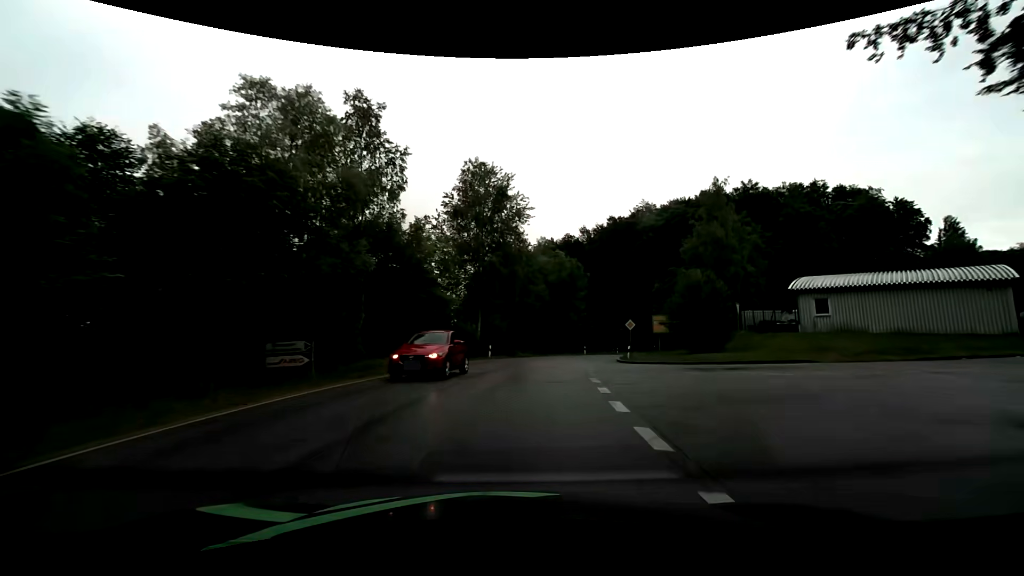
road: tertiary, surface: asphalt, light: Day
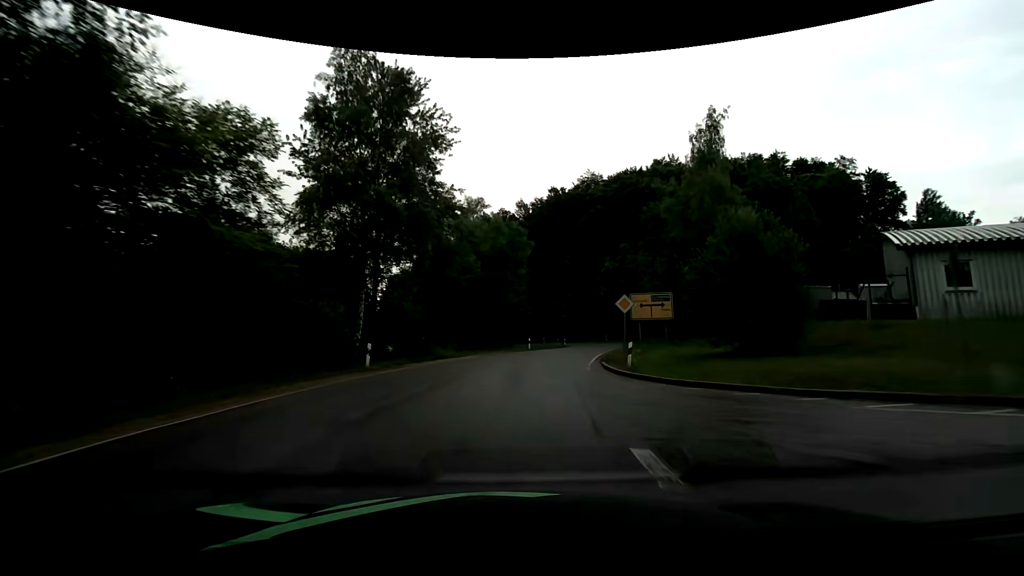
(+1.3, +16.6) m; +8°
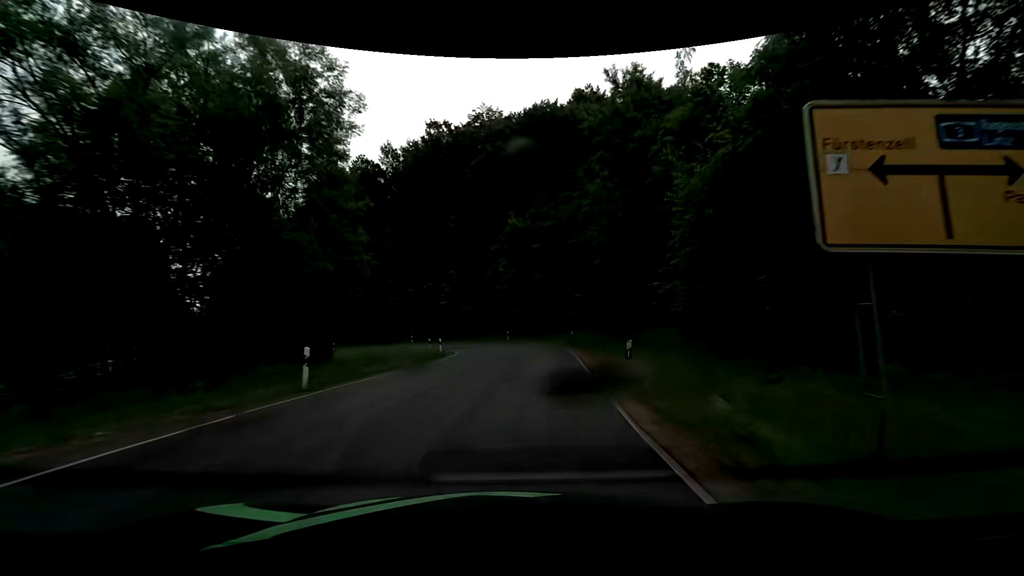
(+3.6, +29.2) m; +13°
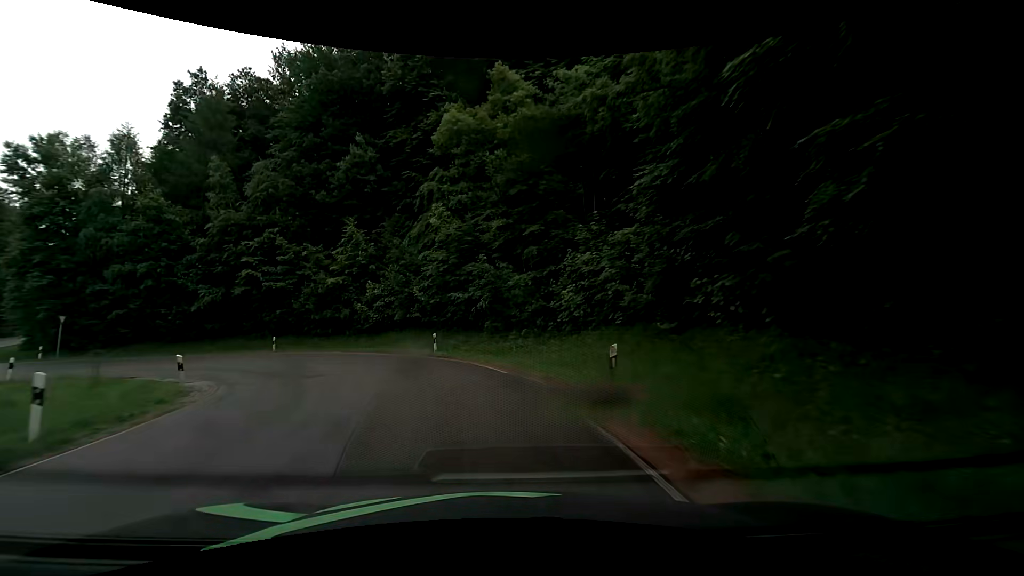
(+1.9, +24.9) m; +5°
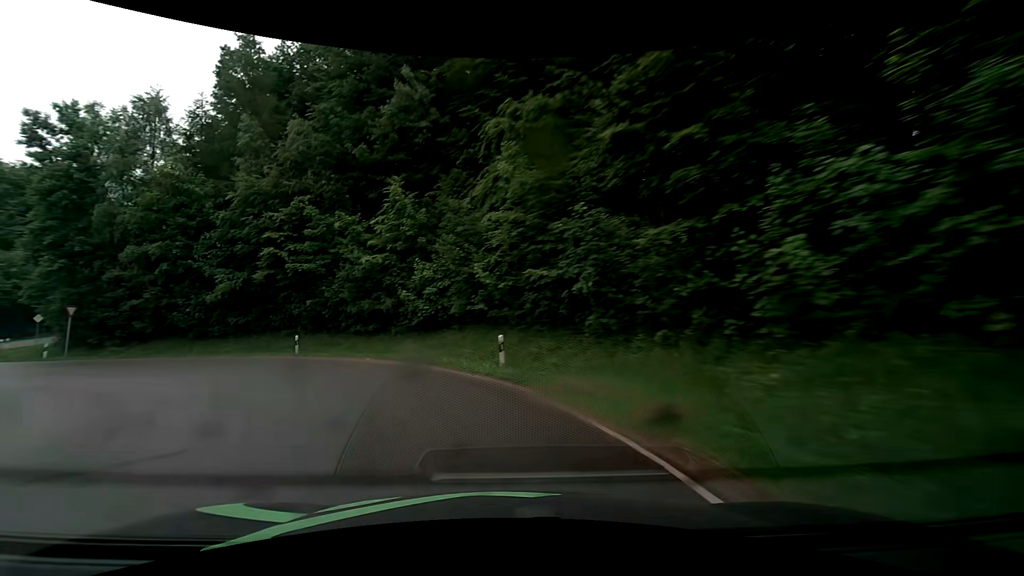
(-0.8, +10.9) m; -10°
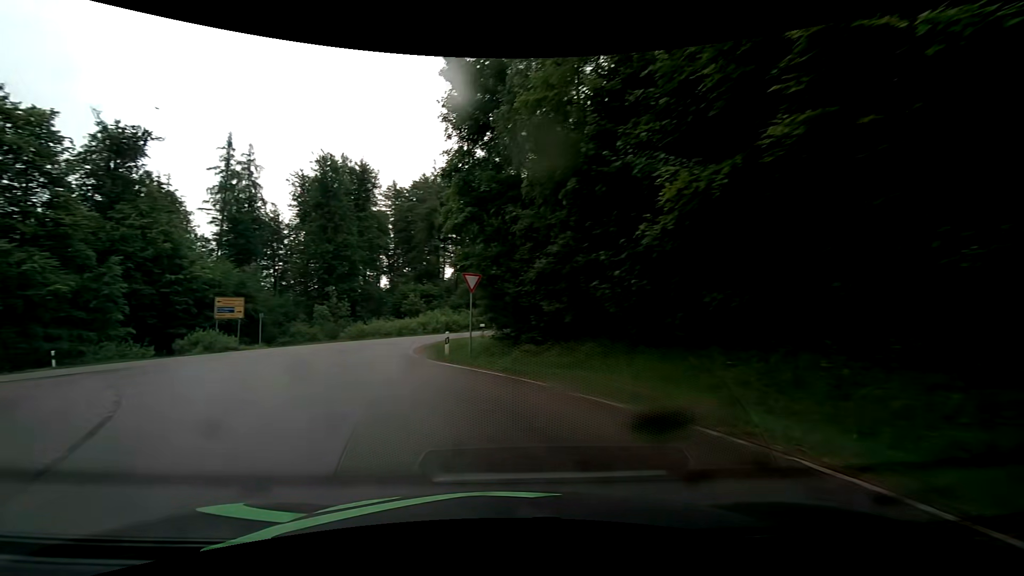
(-9.1, +21.2) m; -52°
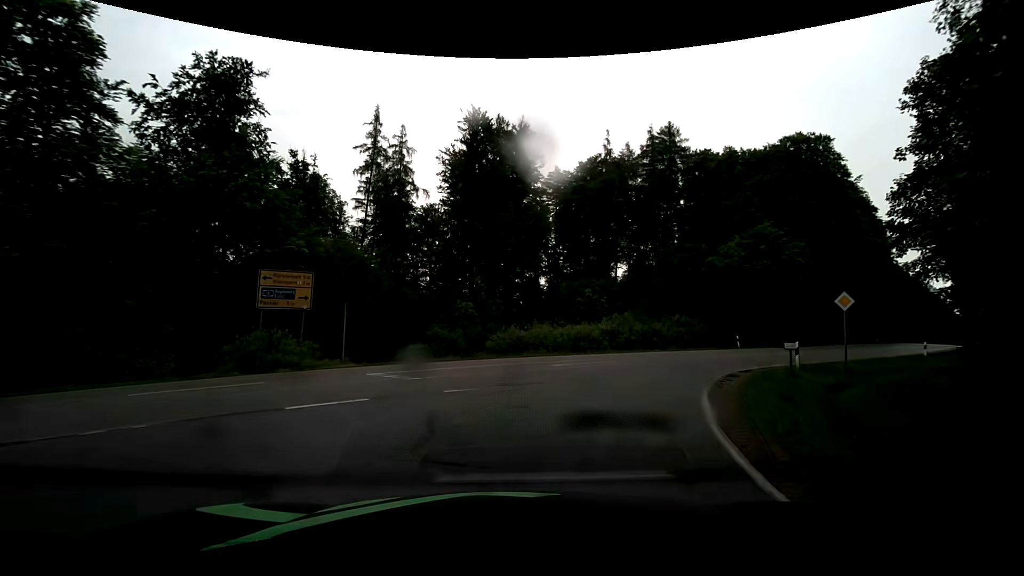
(-5.2, +19.7) m; -19°
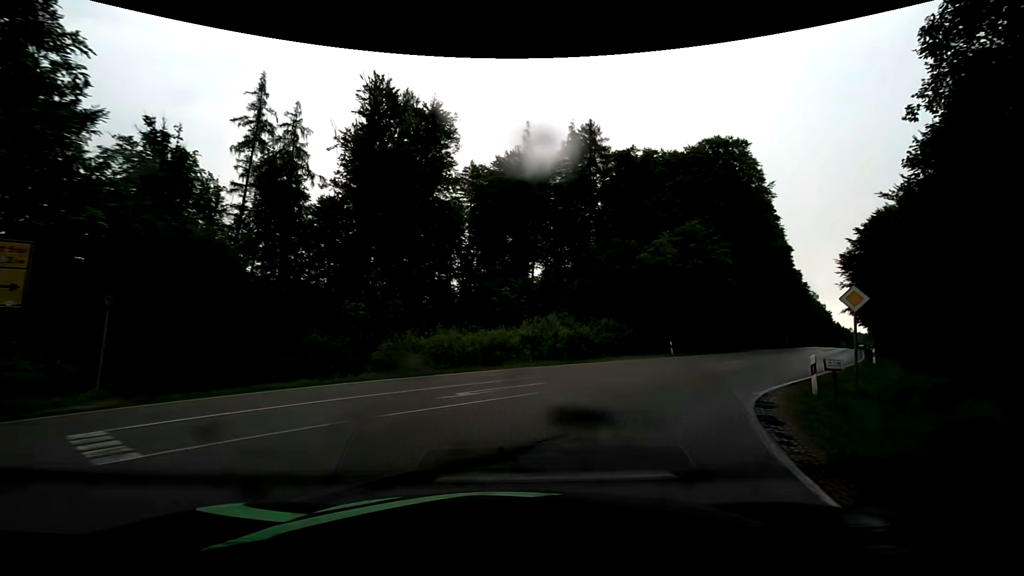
(+0.6, +7.2) m; +11°
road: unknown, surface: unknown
(+1, +10) (+6, +19) (+12, +26) (+19, +34) (+25, +42) (+31, +50) (+37, +58) (+42, +66) (+48, +75) (+54, +83) m
